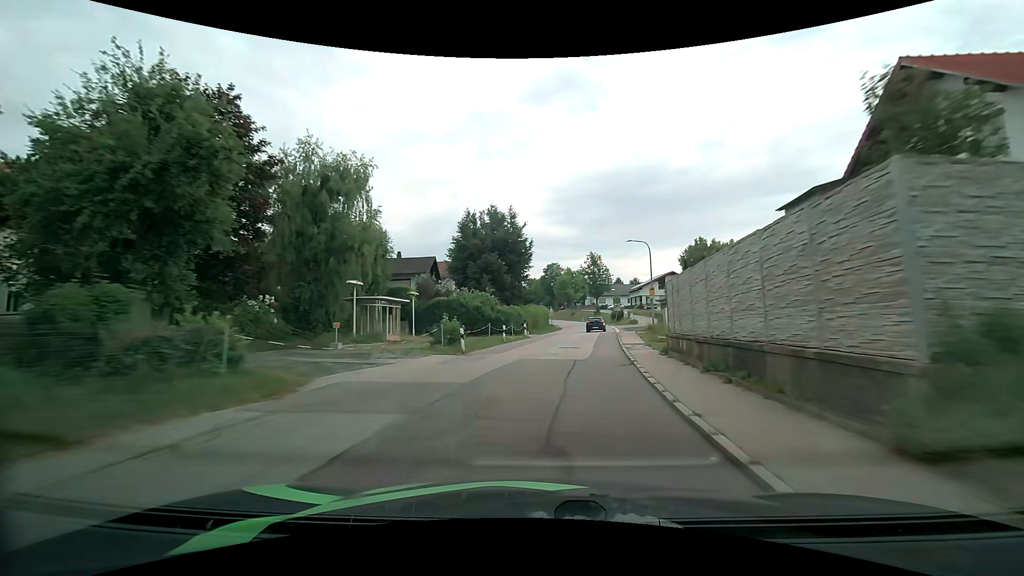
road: tertiary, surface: asphalt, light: Day
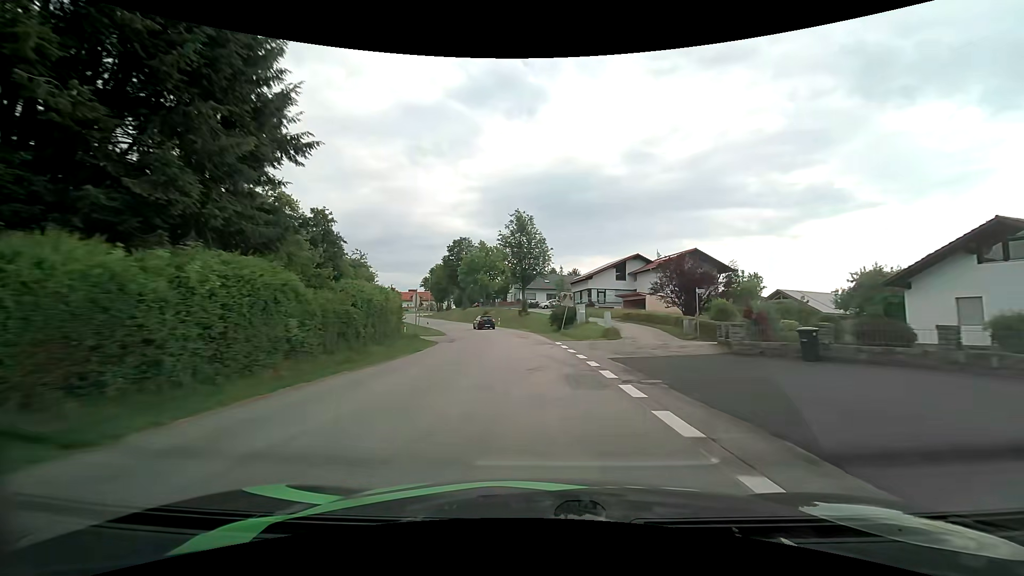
(+5.1, +45.2) m; +9°
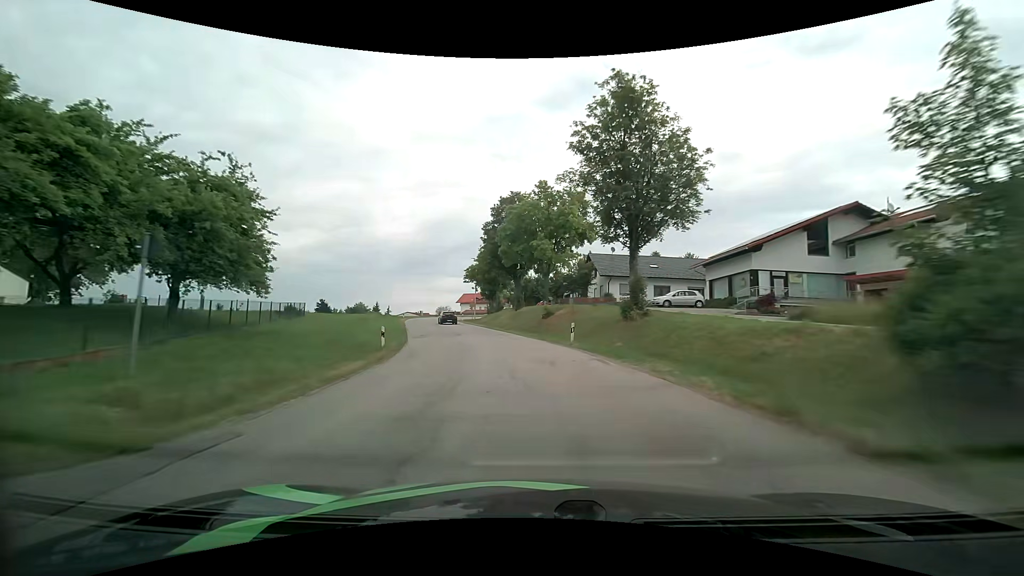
(-2.3, +36.9) m; -9°
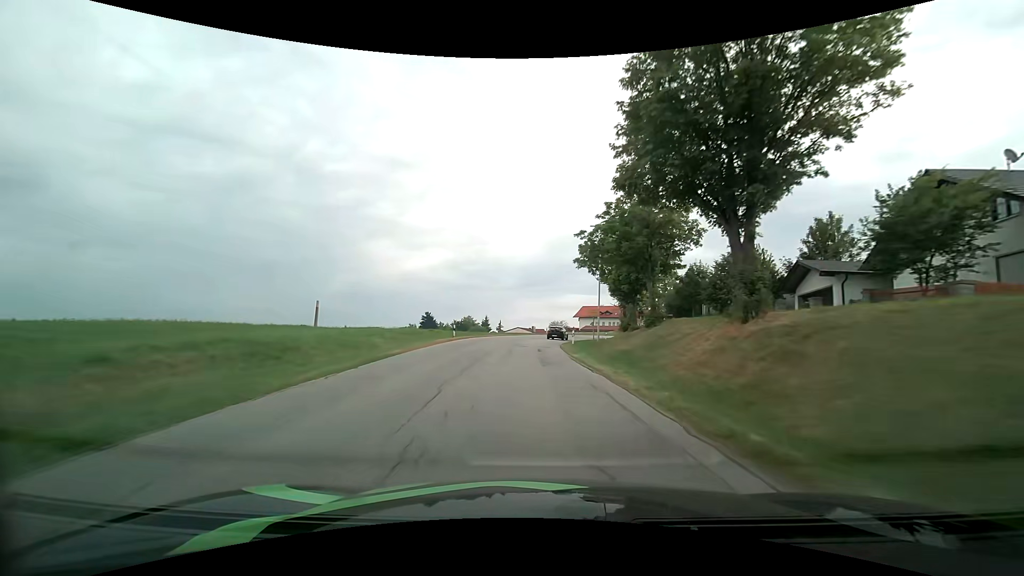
(-4.9, +38.9) m; -14°
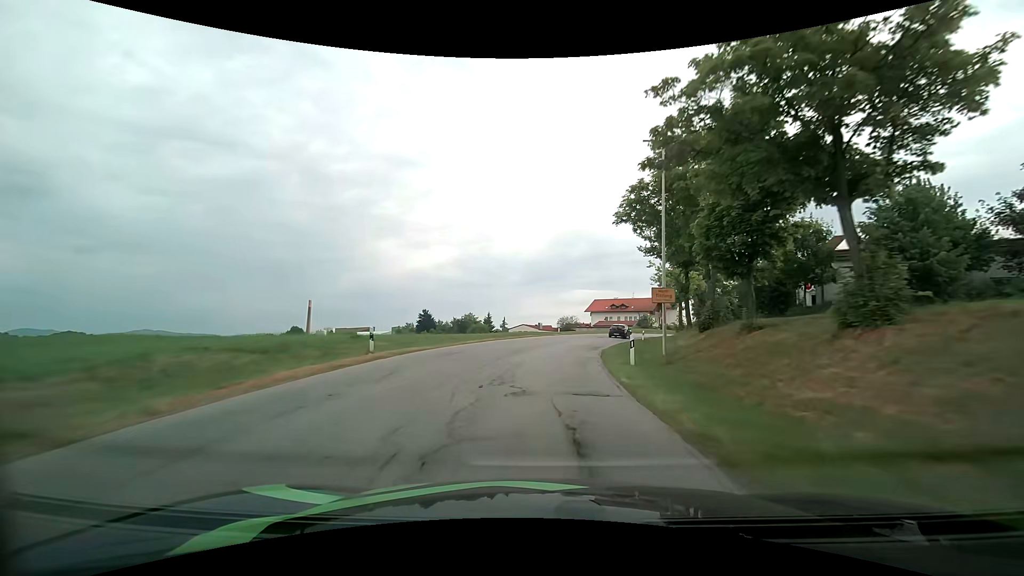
(-0.4, +20.0) m; -1°
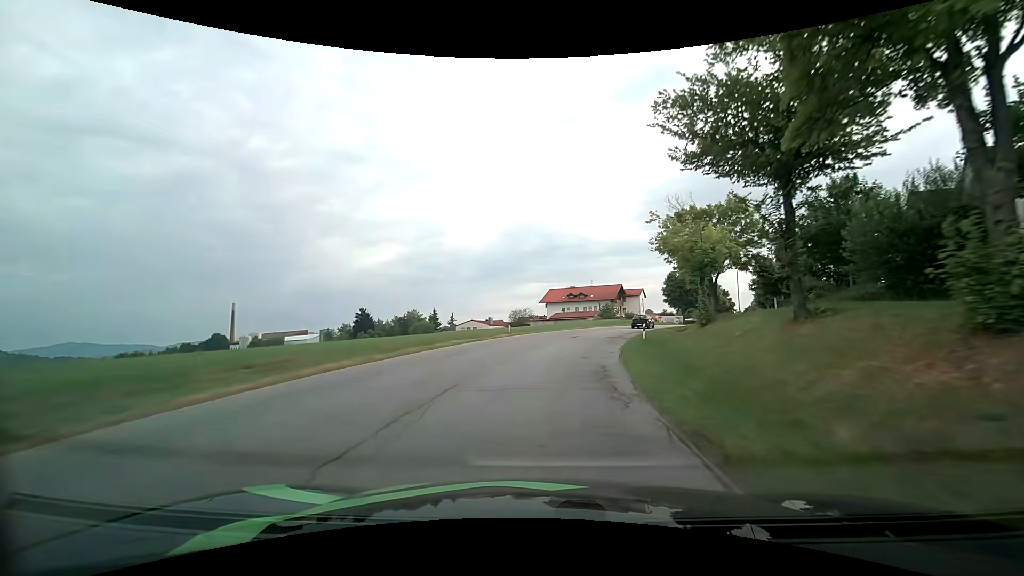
(+0.9, +19.6) m; +5°
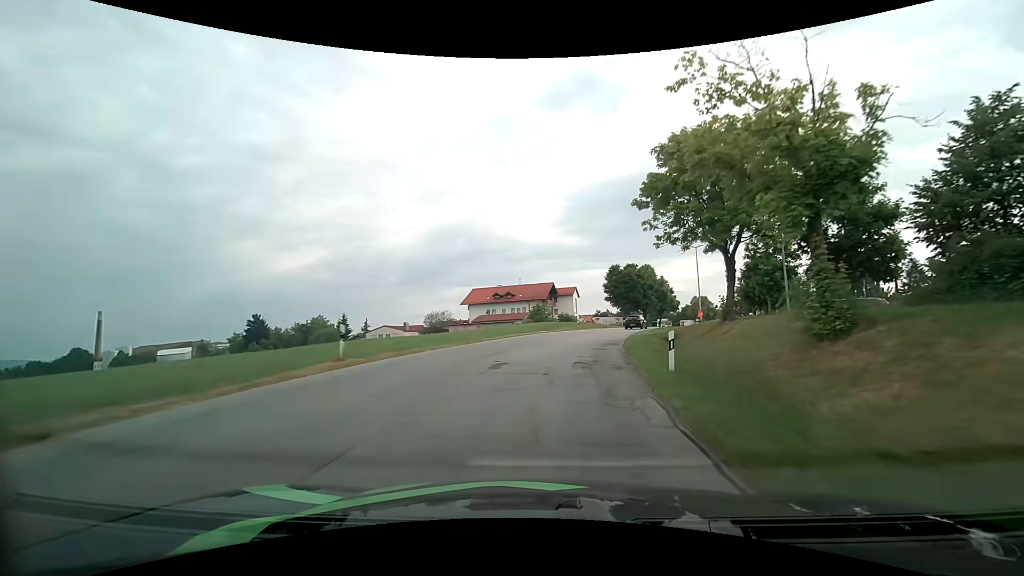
(+1.4, +19.5) m; +8°
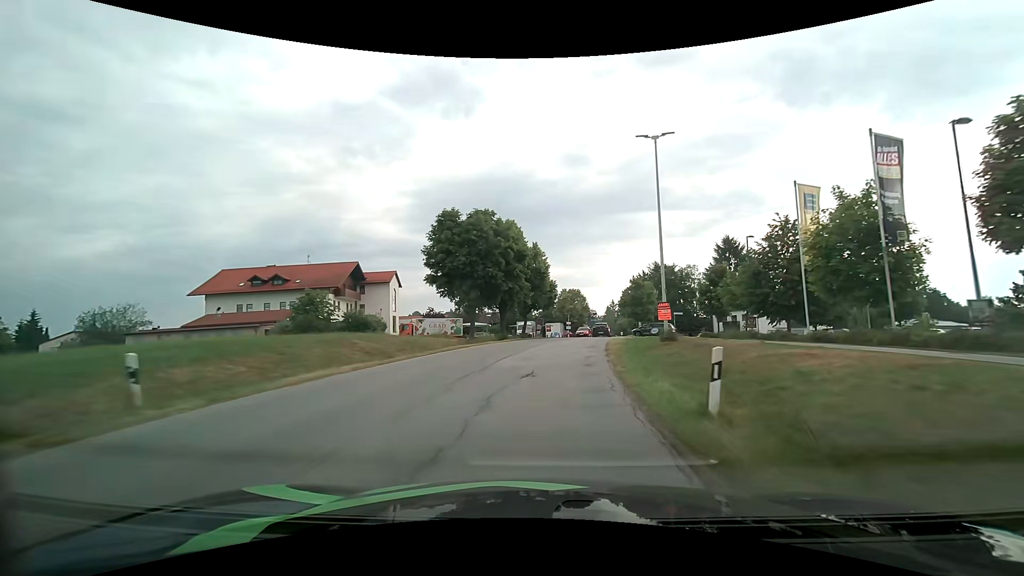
(+8.0, +45.8) m; +18°
(0, +10) (+1, +20) (+2, +30) (+4, +40) (+6, +50) (+8, +59) (+10, +69) (+12, +79) (+14, +89) (+17, +98) m
